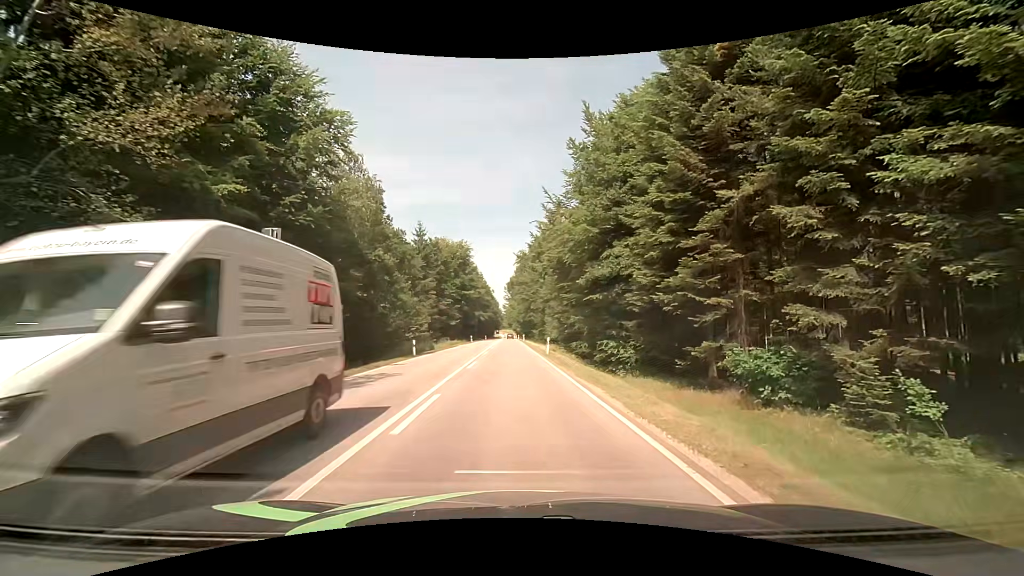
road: secondary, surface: asphalt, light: Day
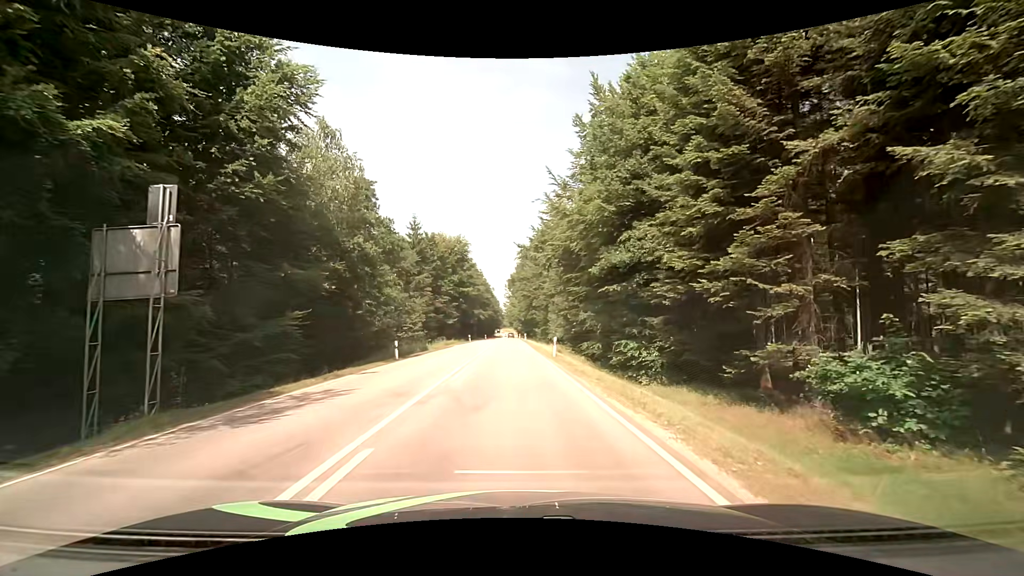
(-0.1, +5.1) m; -2°
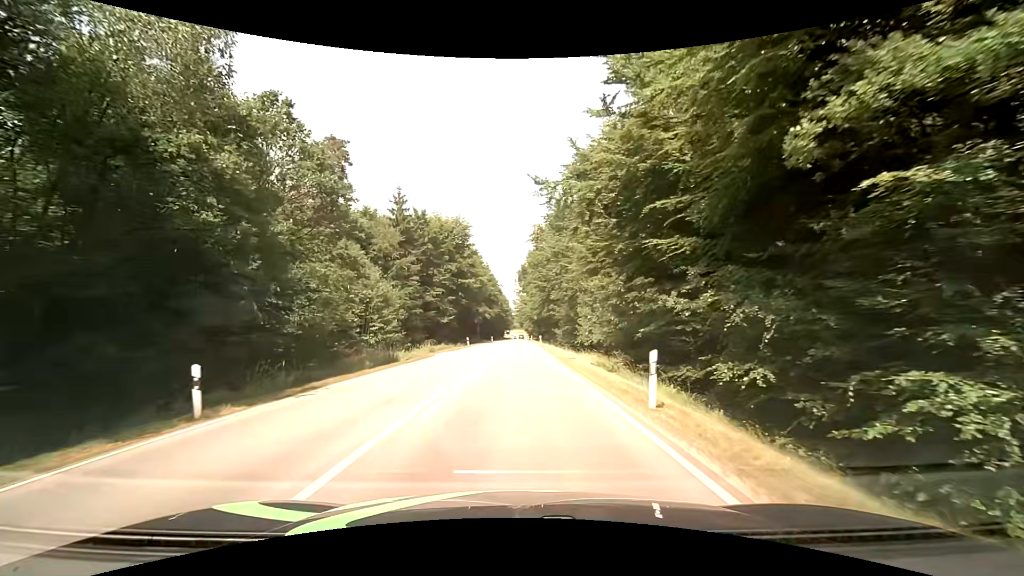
(0.0, +18.4) m; -1°
(0, +10) (0, +20) (0, +30) (0, +40) (0, +50) (0, +60) (0, +70) (0, +80) (+1, +90) (+1, +100) m
